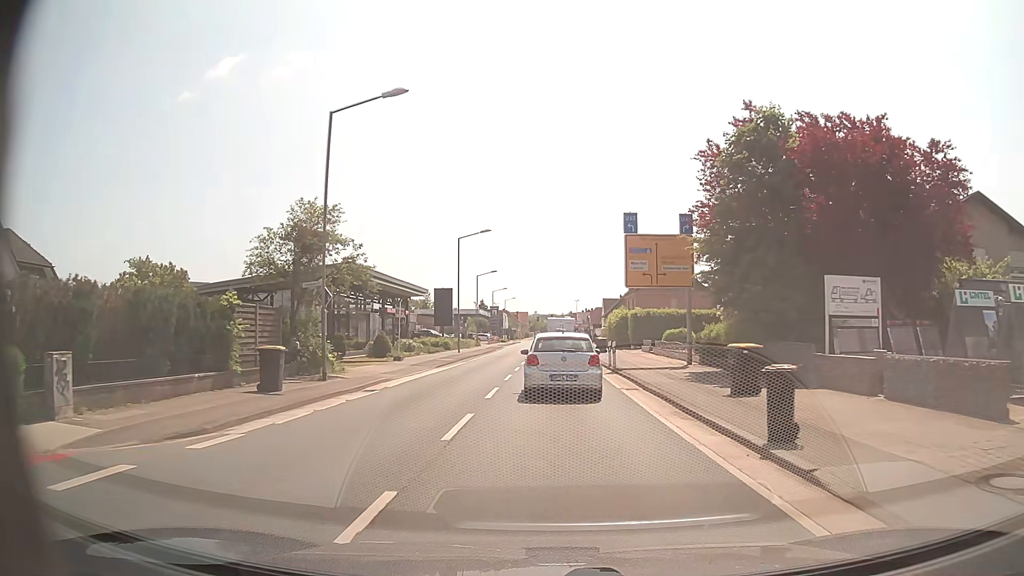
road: secondary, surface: asphalt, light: Day
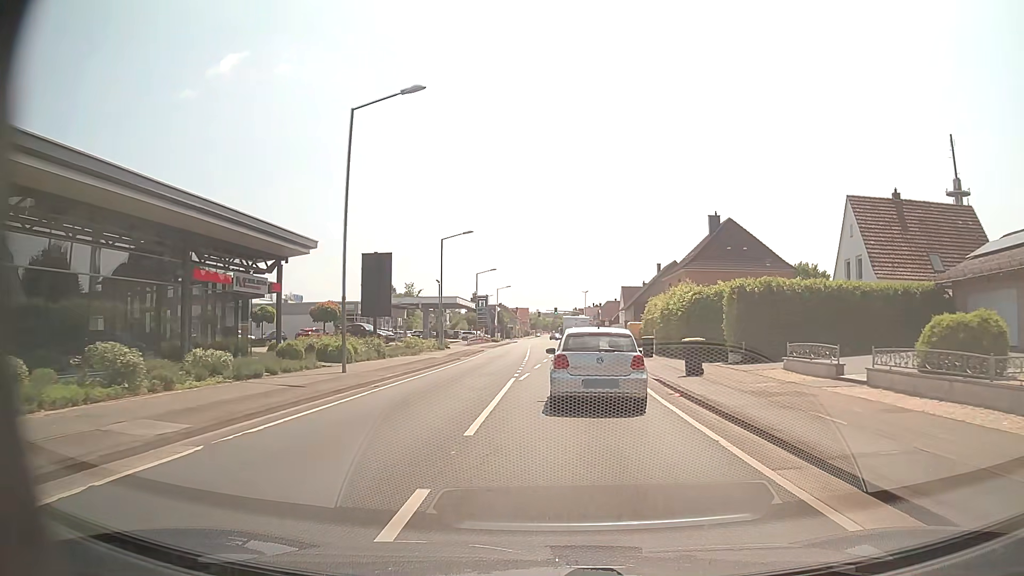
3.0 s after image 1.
(-0.2, +30.2) m; 0°
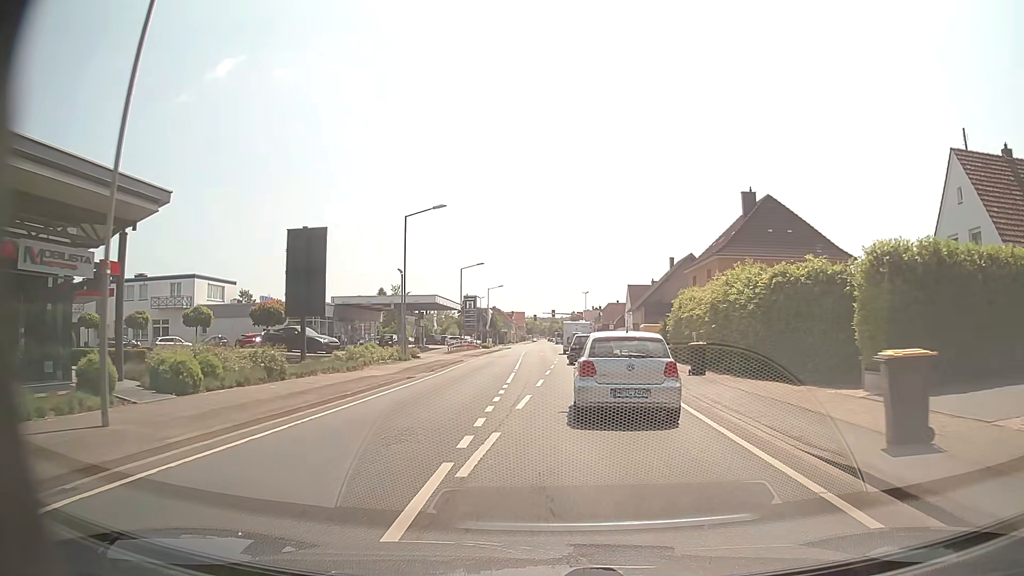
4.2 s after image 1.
(+0.1, +12.5) m; 0°
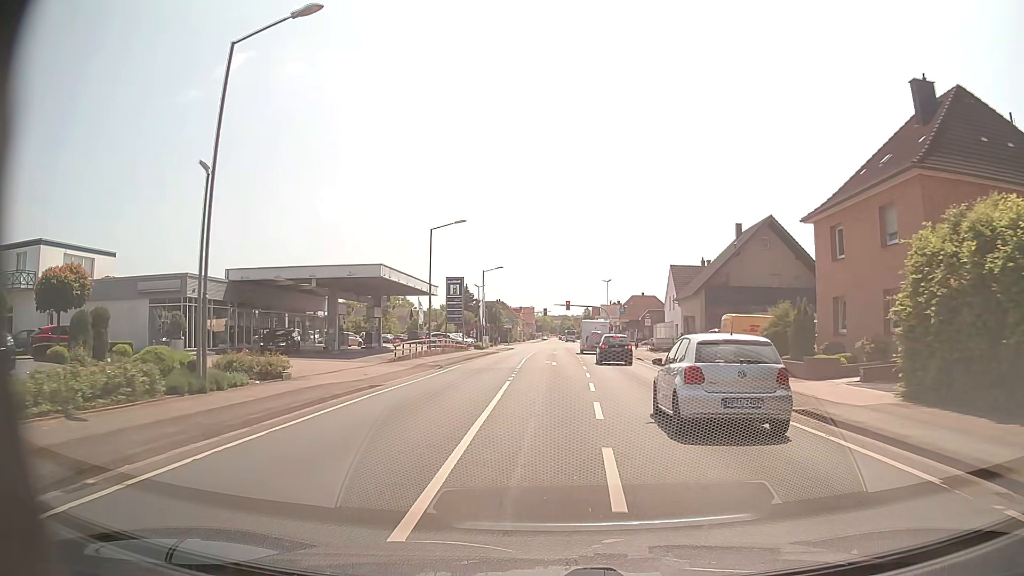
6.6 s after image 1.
(-0.3, +25.3) m; -1°
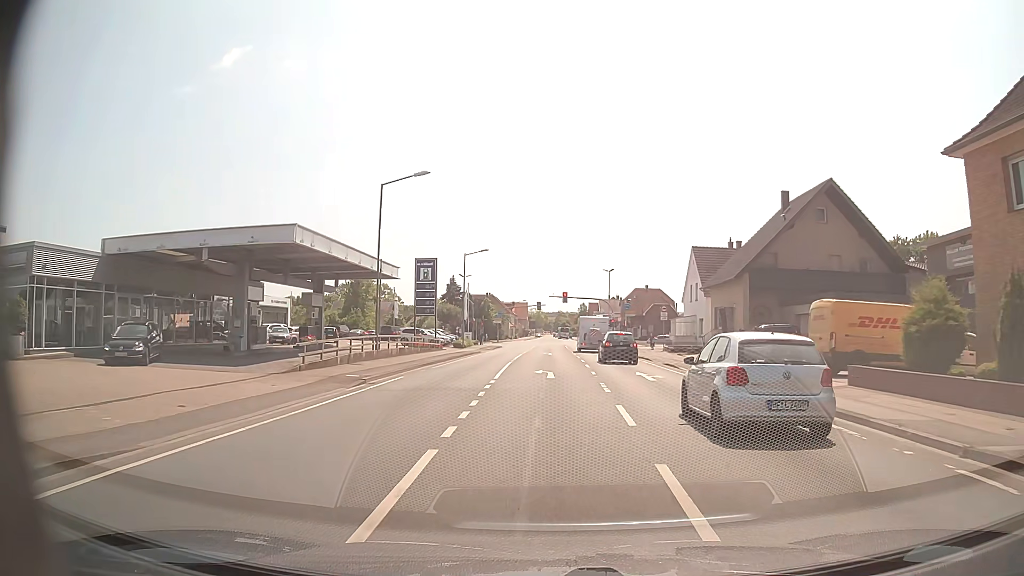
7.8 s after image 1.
(0.0, +13.3) m; 0°
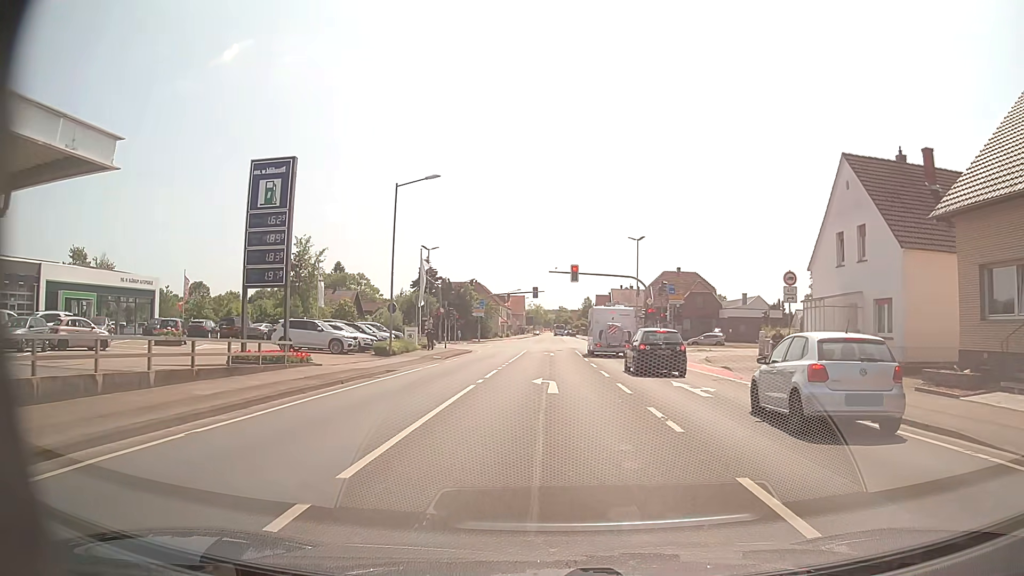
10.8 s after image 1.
(+0.1, +30.7) m; 0°
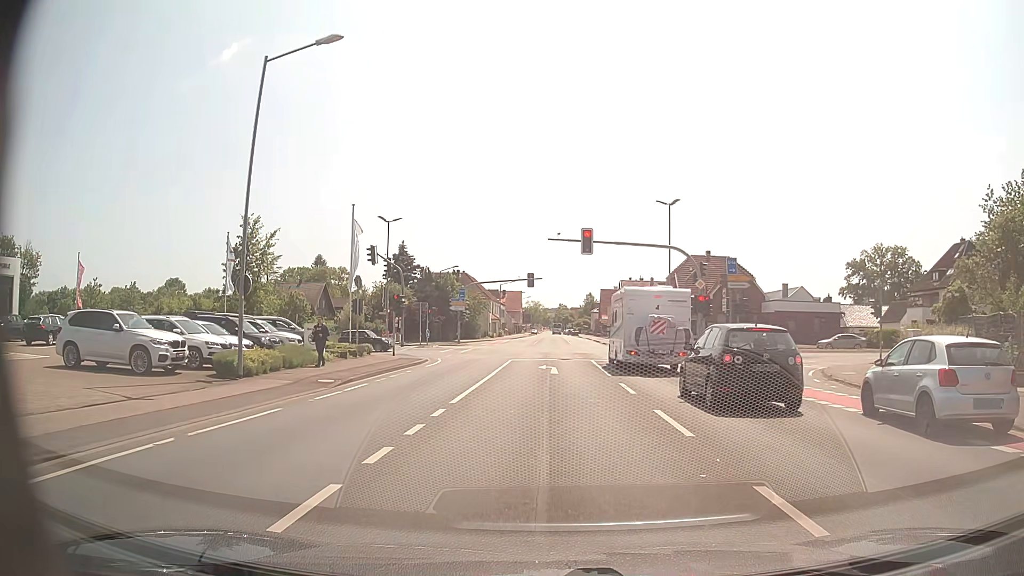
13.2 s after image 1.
(0.0, +18.1) m; 0°
